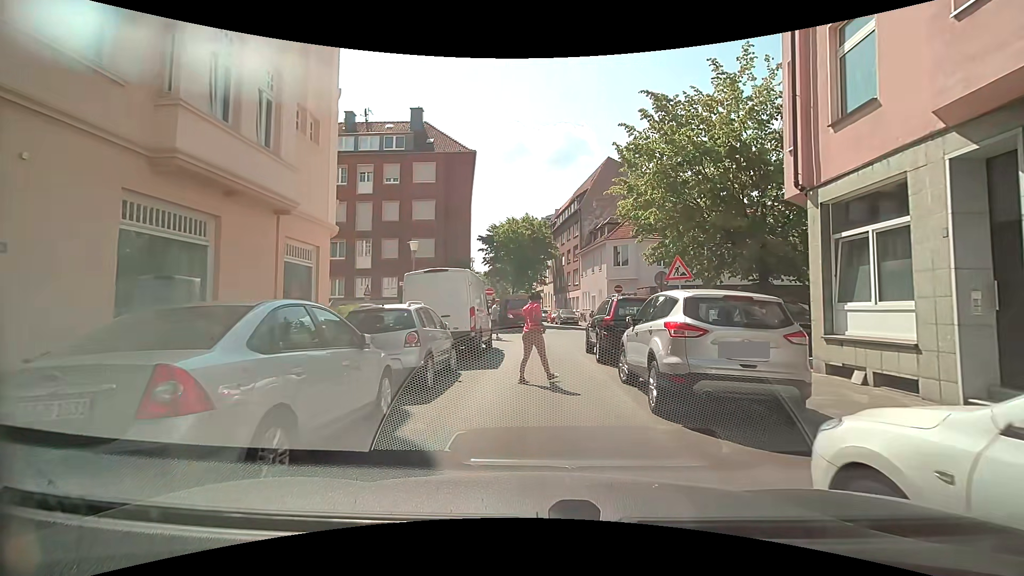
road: residential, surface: asphalt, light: Day
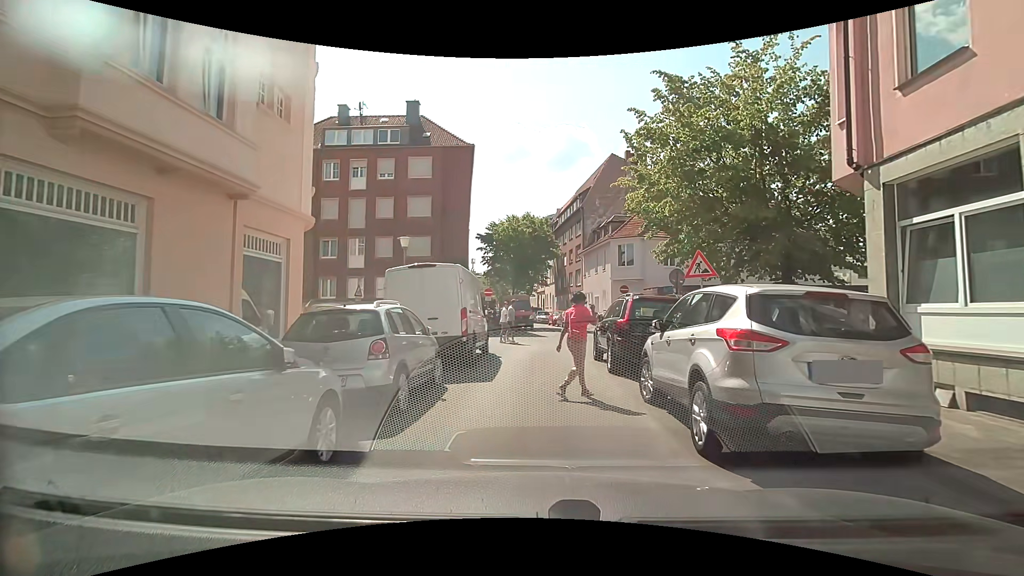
(0.0, +1.8) m; -1°
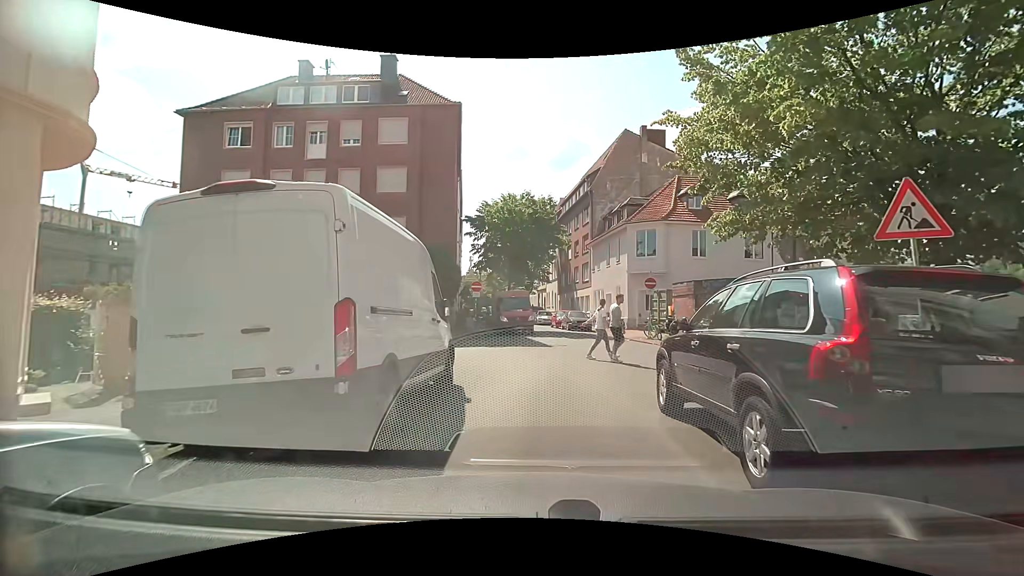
(+0.1, +7.3) m; +1°
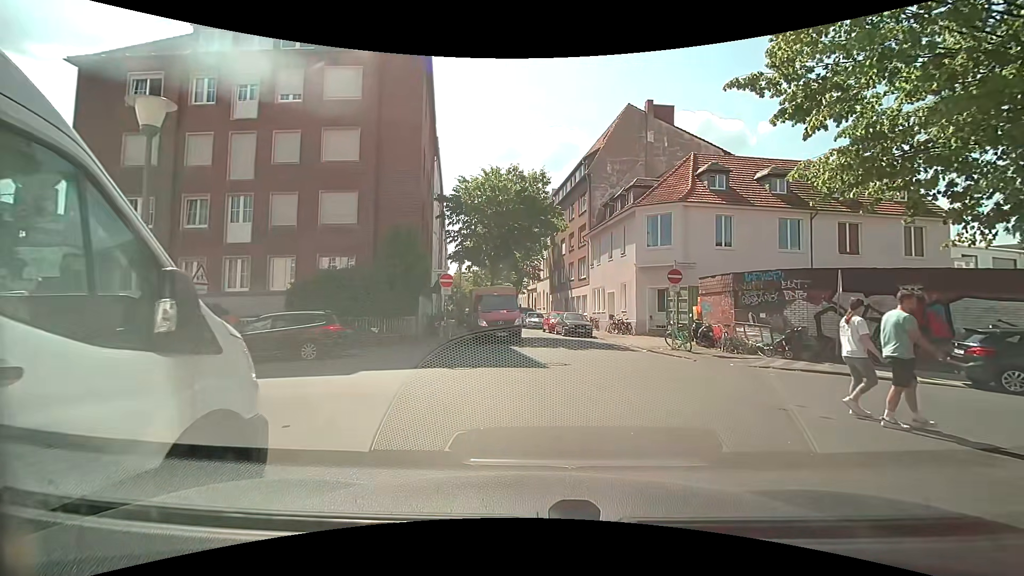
(-0.1, +6.3) m; -2°
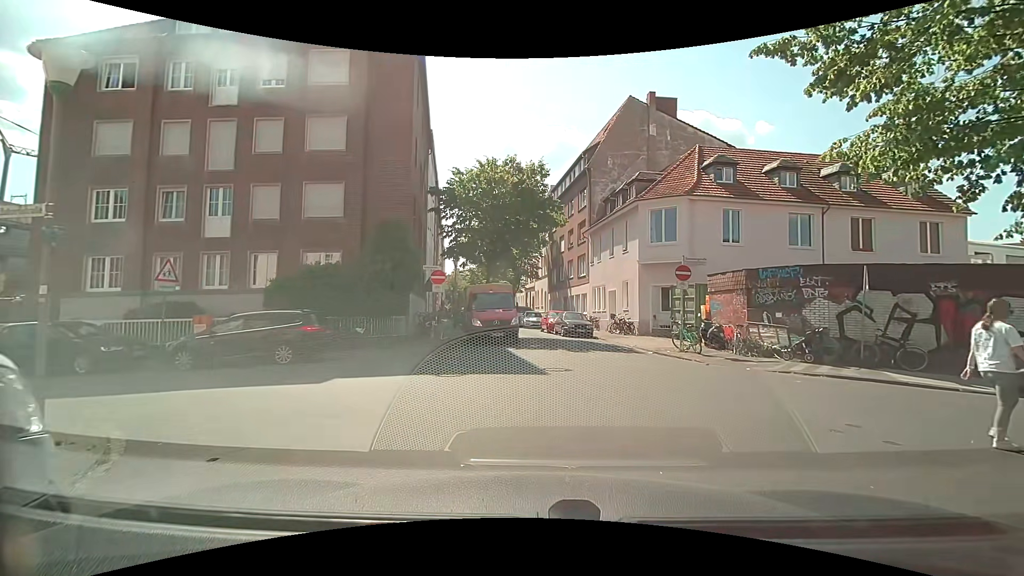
(0.0, +1.4) m; -1°
